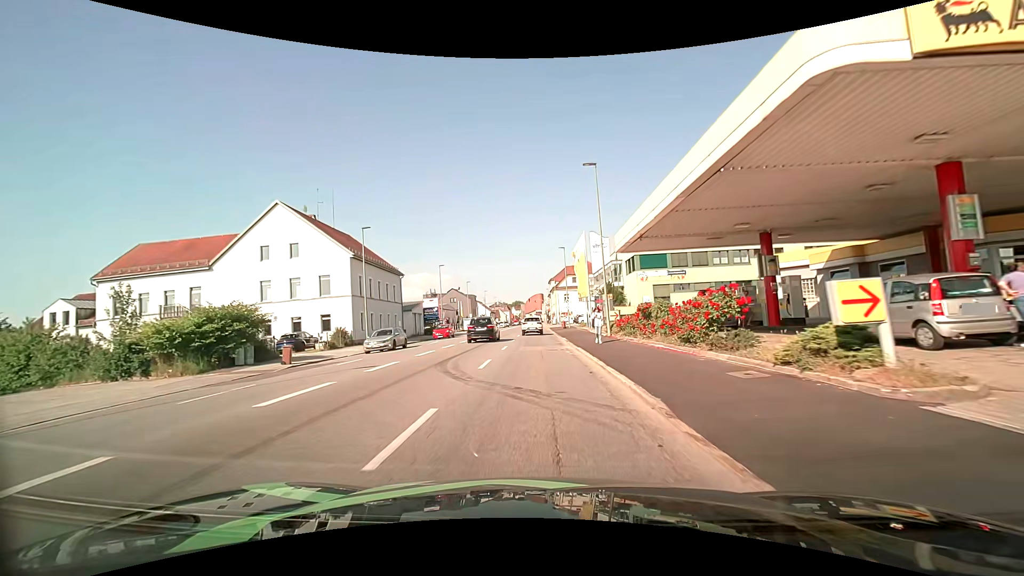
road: tertiary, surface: asphalt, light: Day
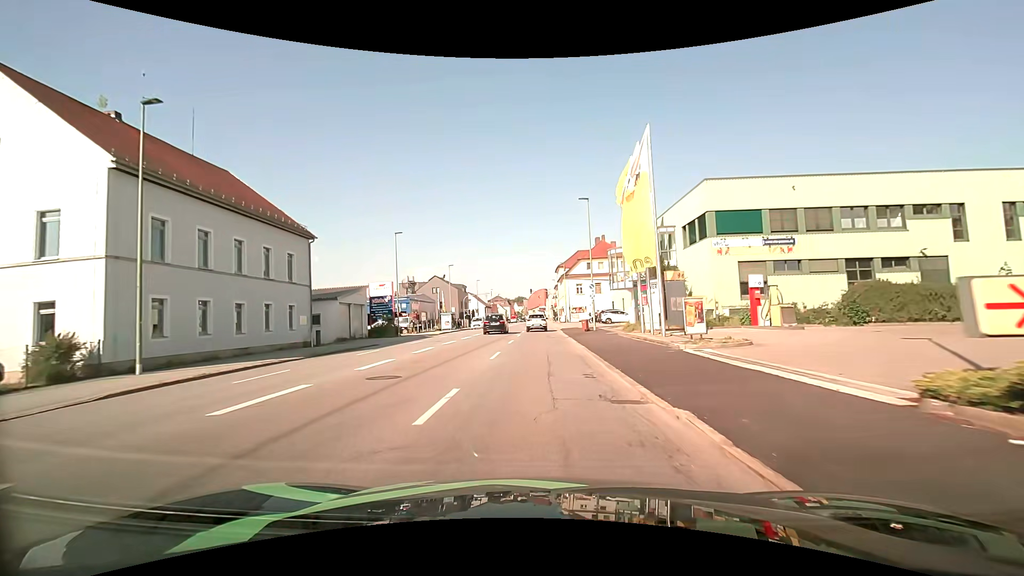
(-0.2, +25.4) m; -1°
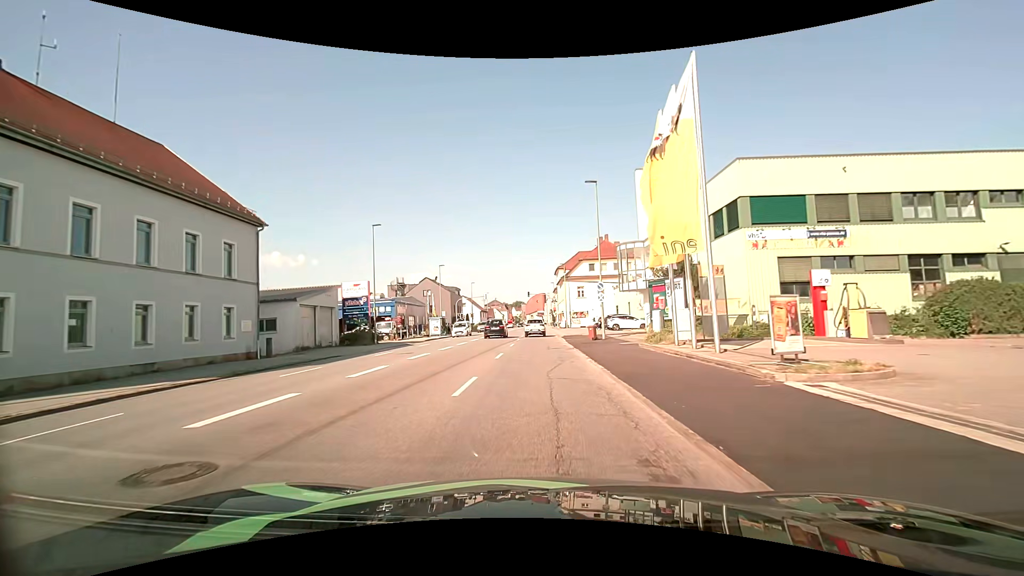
(0.0, +6.5) m; +1°
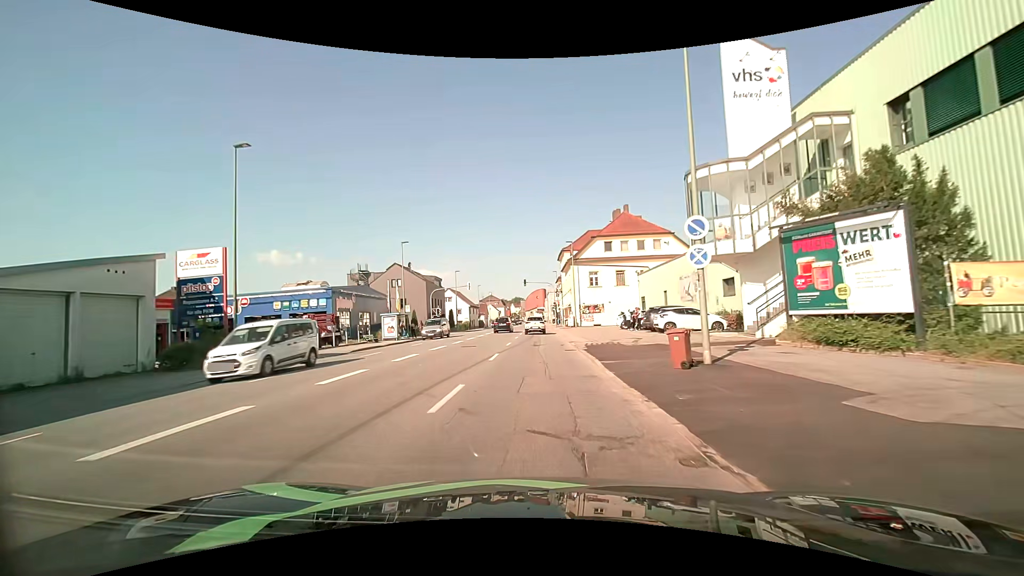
(0.0, +19.8) m; 0°
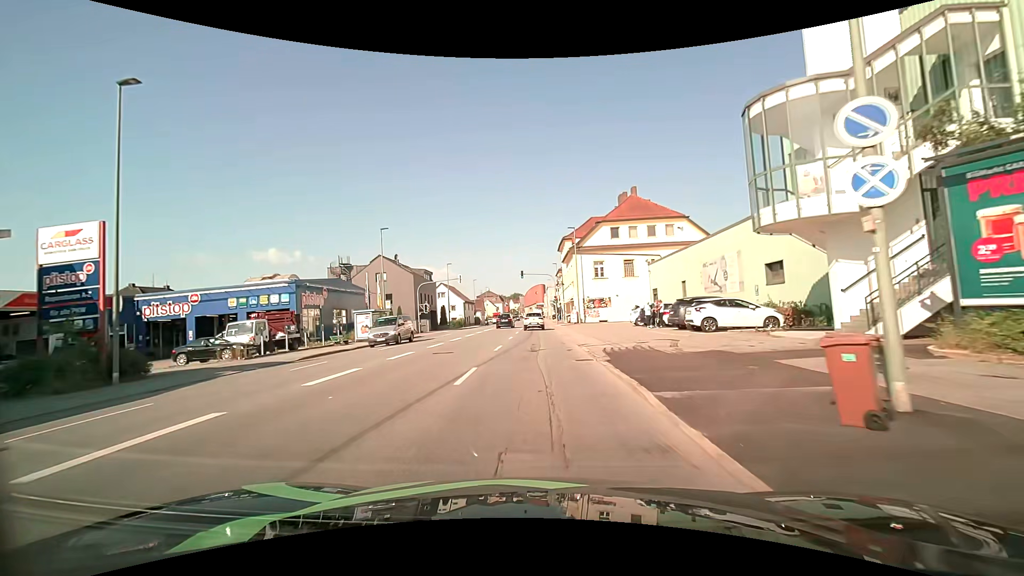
(0.0, +6.5) m; 0°
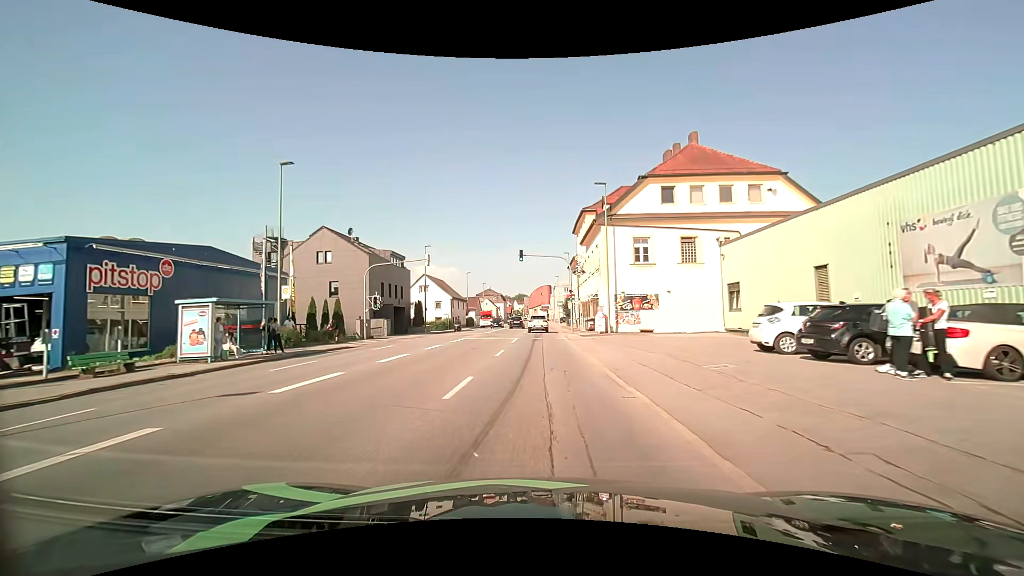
(-0.2, +19.7) m; -1°
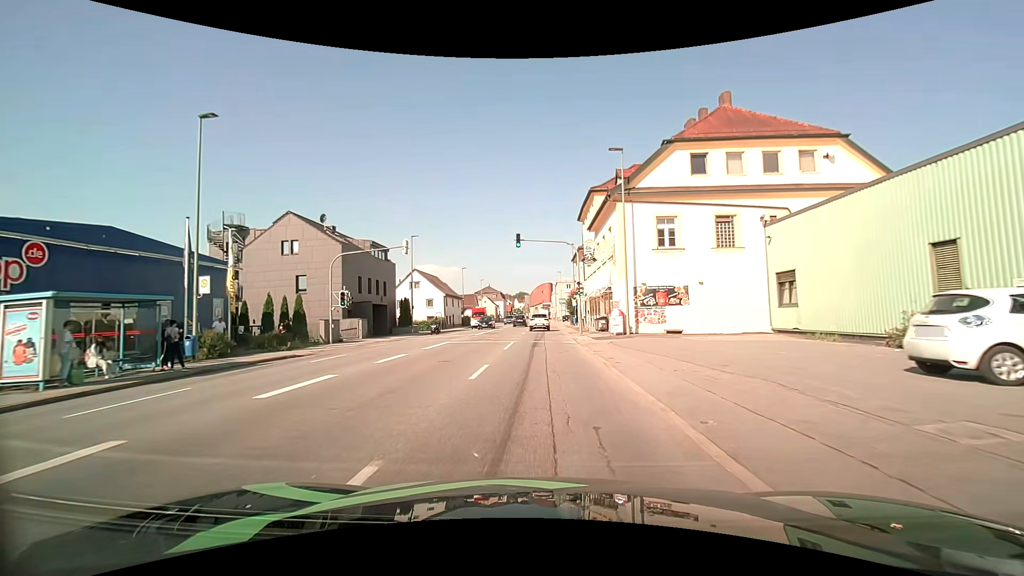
(0.0, +6.7) m; 0°
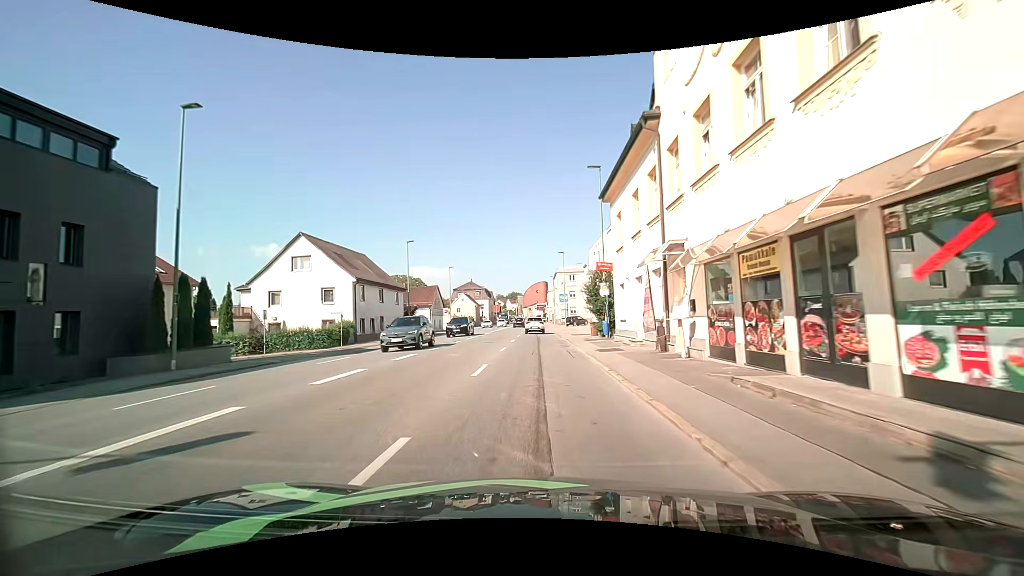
(+0.4, +33.7) m; +1°
(0, +10) (0, +20) (0, +30) (0, +40) (0, +50) (0, +60) (0, +70) (0, +80) (0, +90) (-1, +100) m
